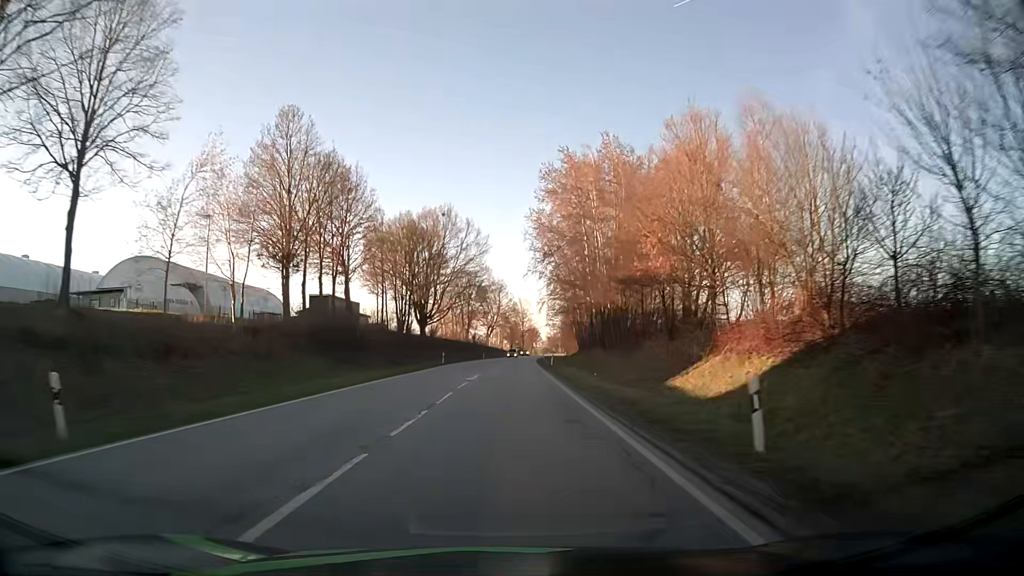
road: secondary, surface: asphalt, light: Day
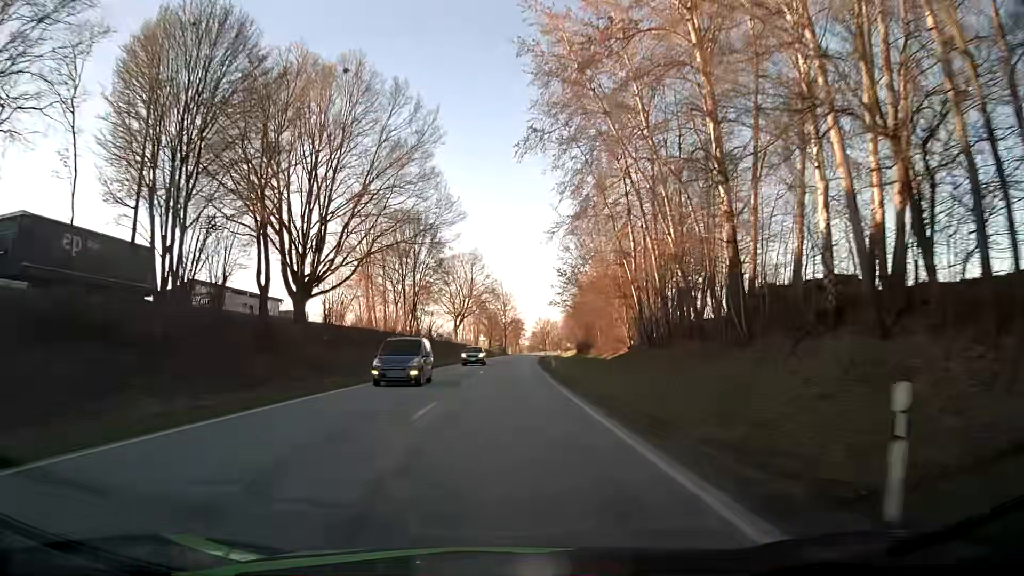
(+0.5, +53.5) m; +2°
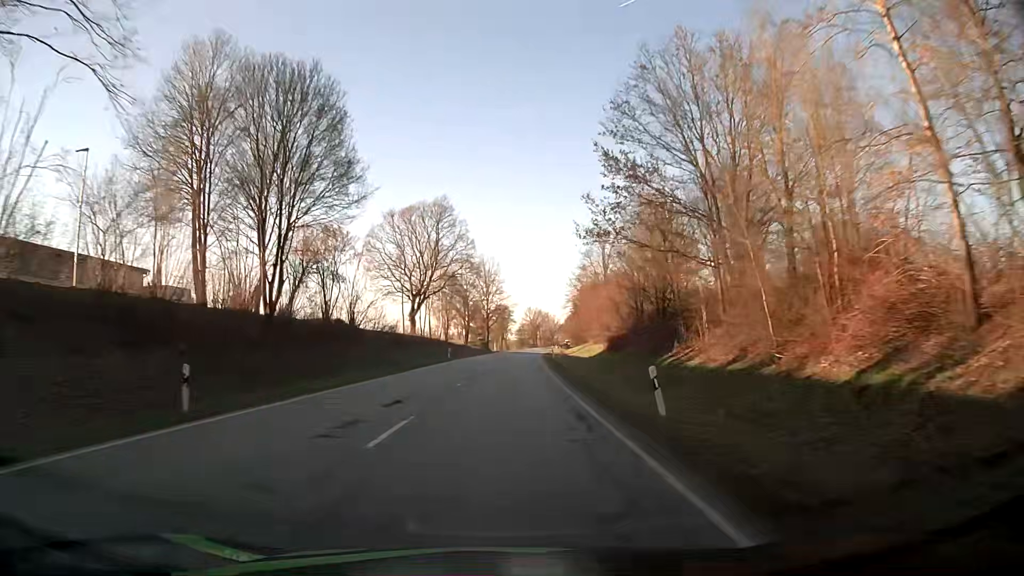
(+0.4, +40.7) m; +1°
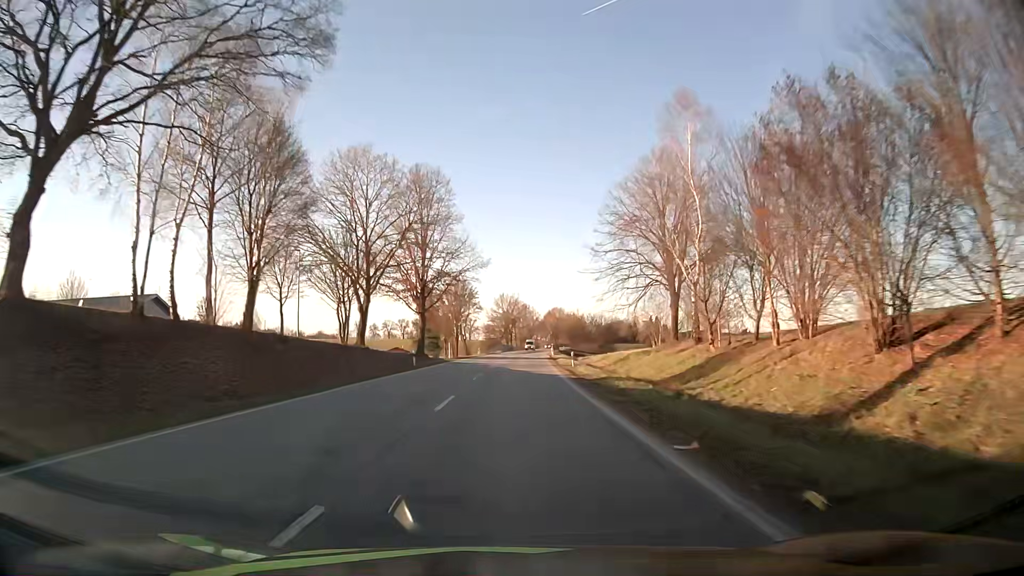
(+1.9, +67.8) m; +3°
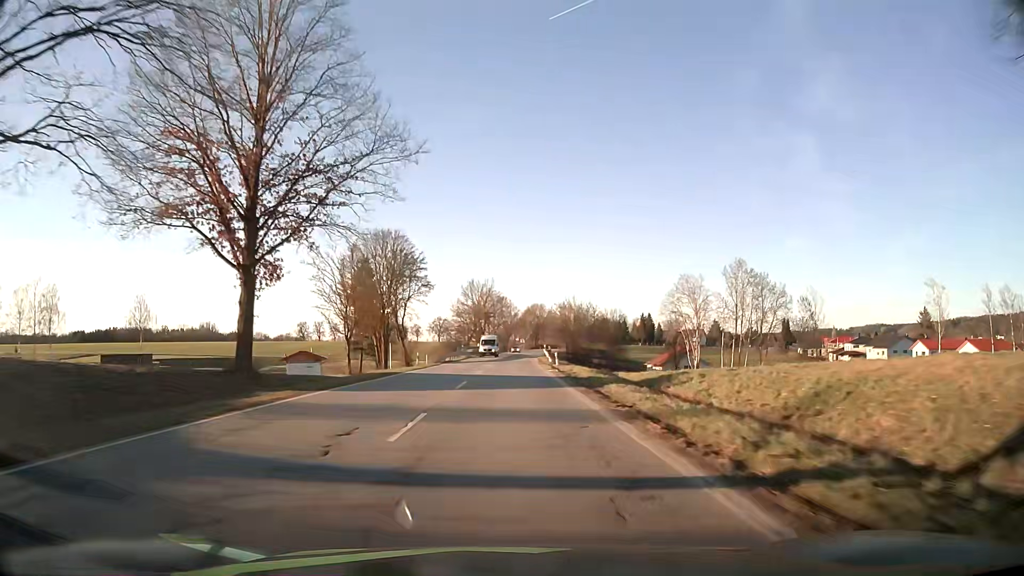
(+0.9, +40.6) m; +2°
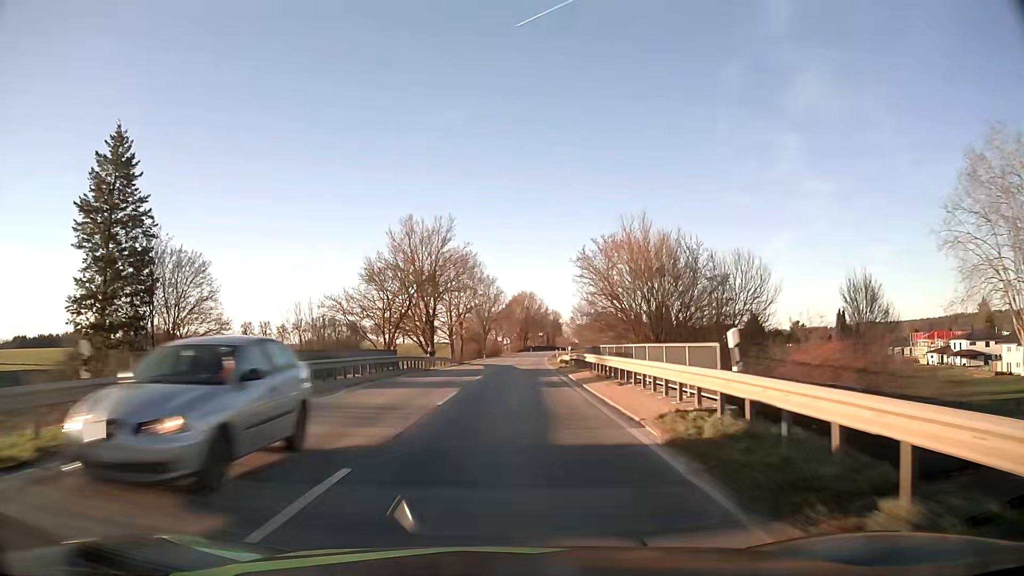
(+1.1, +67.3) m; +1°
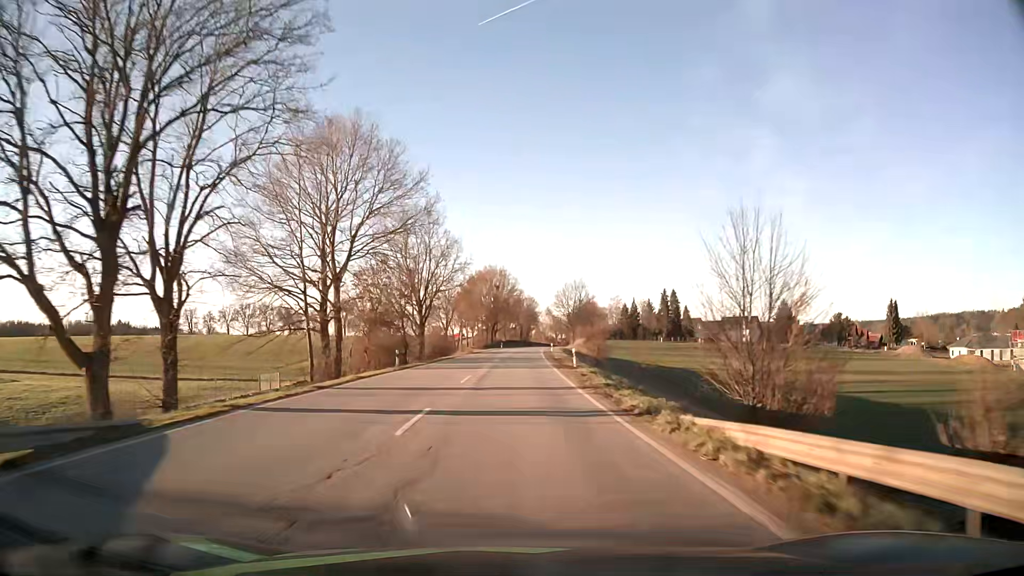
(+1.2, +53.5) m; +3°
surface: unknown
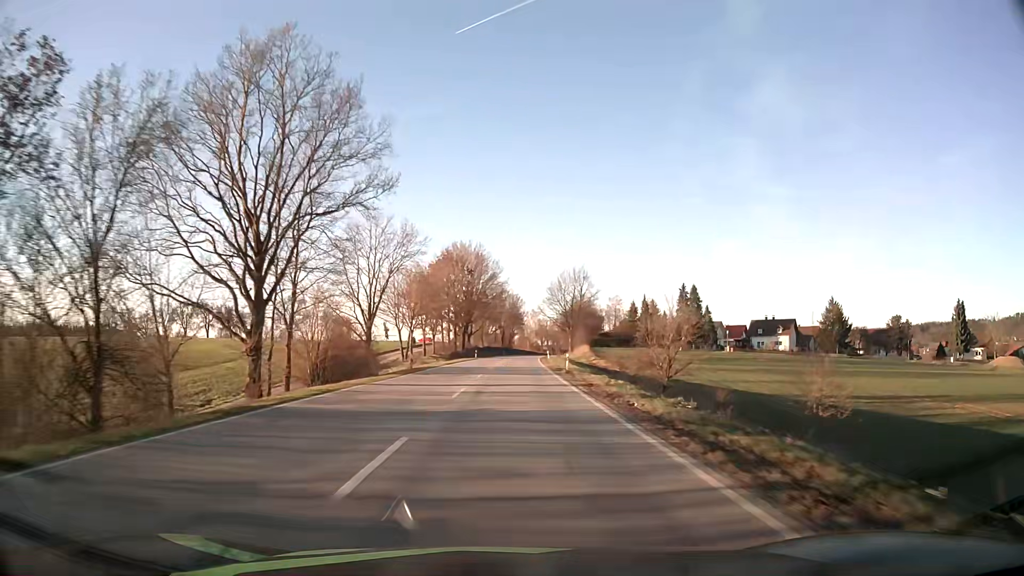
(+0.5, +40.4) m; +2°
(0, +10) (0, +20) (0, +30) (0, +40) (+1, +50) (+1, +60) (+1, +70) (+2, +80) (+2, +90) (+3, +100) m
